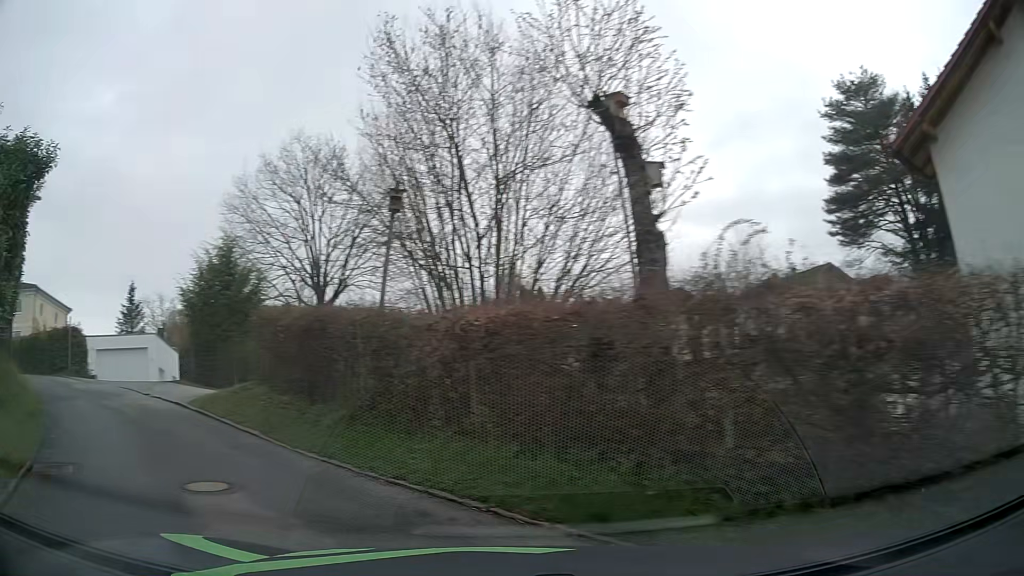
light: Day
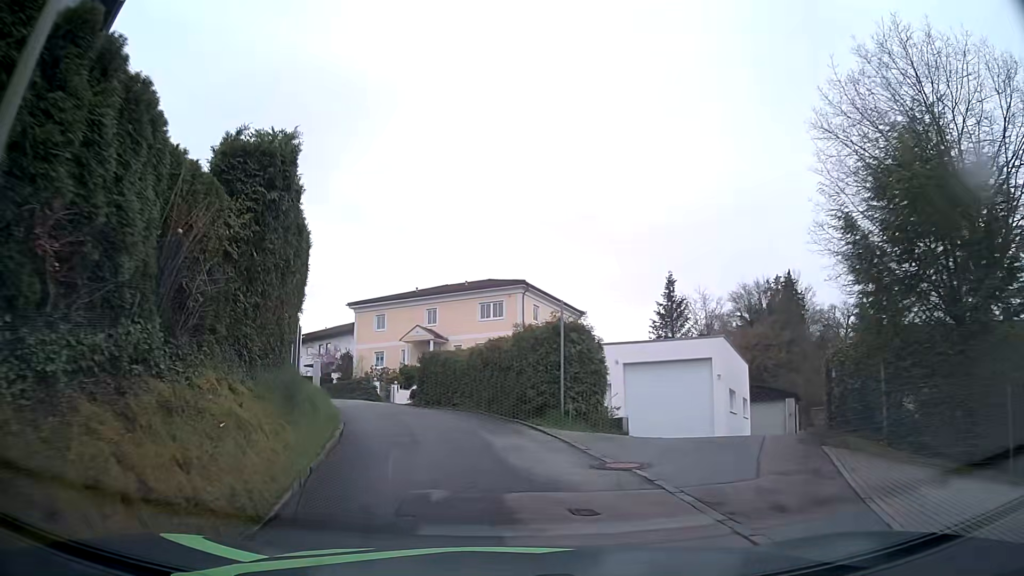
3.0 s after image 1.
(-9.4, +14.1) m; -50°
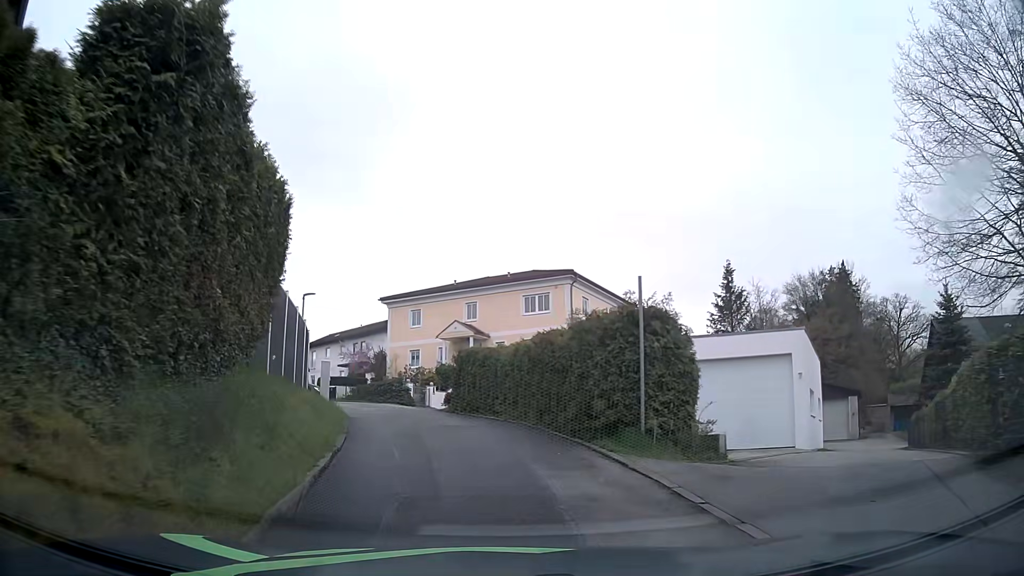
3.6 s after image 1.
(0.0, +4.1) m; -2°
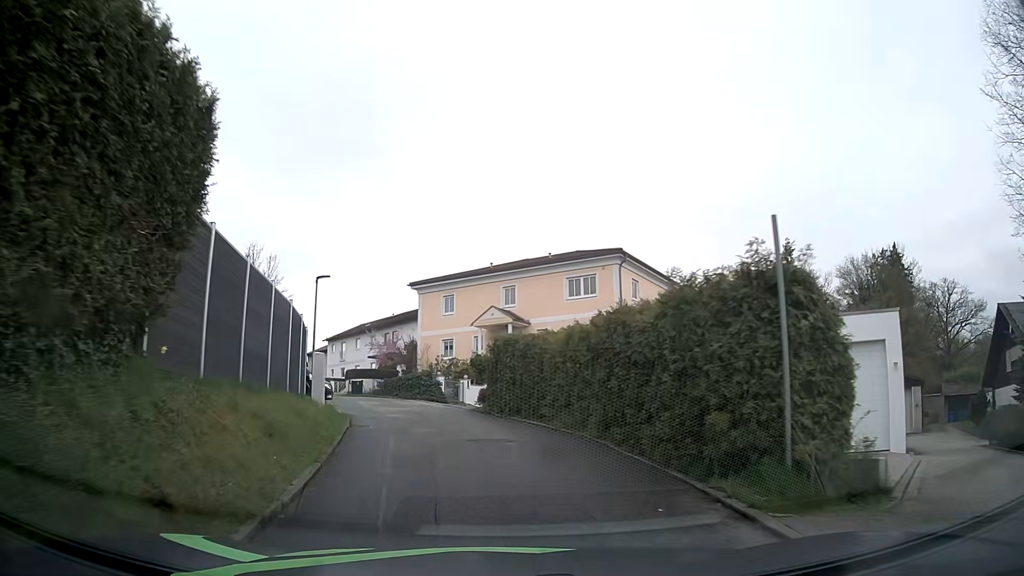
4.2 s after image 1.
(-0.1, +4.2) m; -3°
